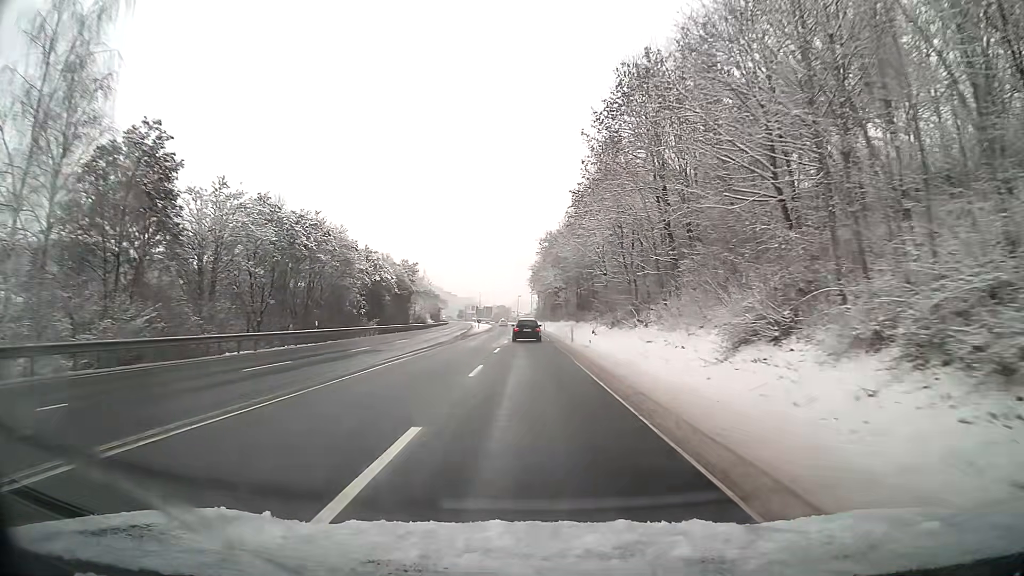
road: primary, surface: asphalt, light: Day
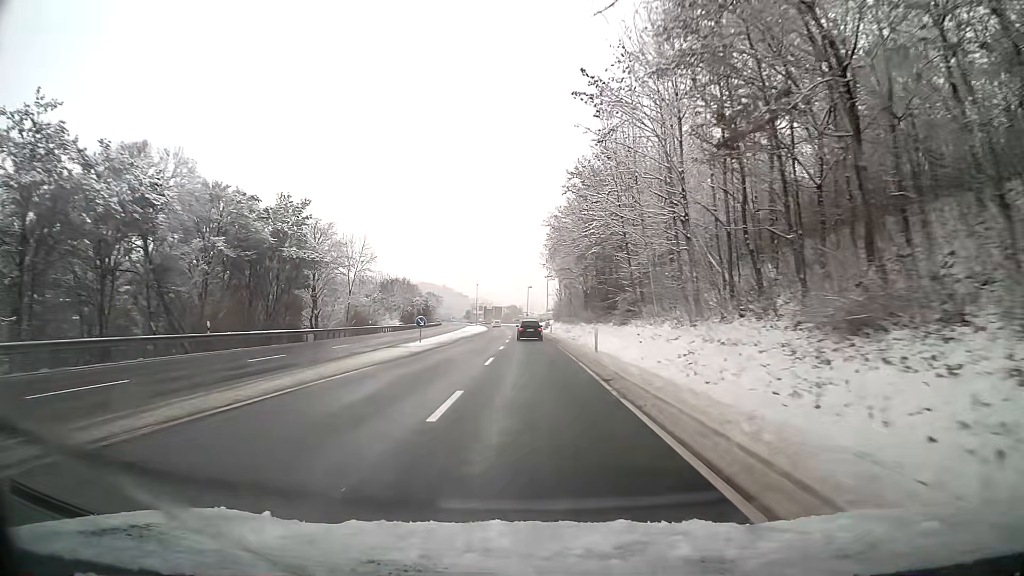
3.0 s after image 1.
(-0.5, +56.3) m; -1°
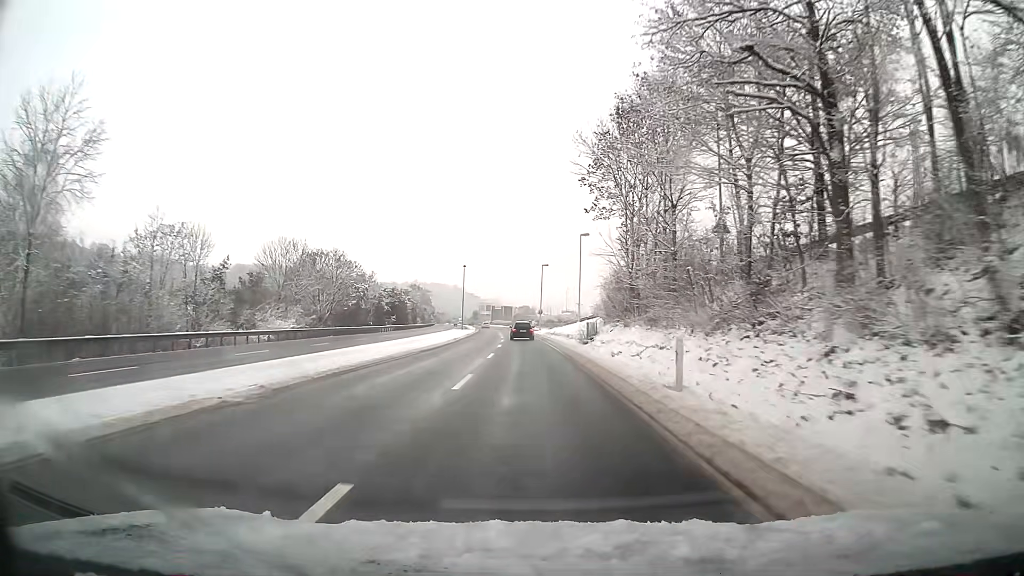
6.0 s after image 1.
(-0.7, +56.0) m; -1°
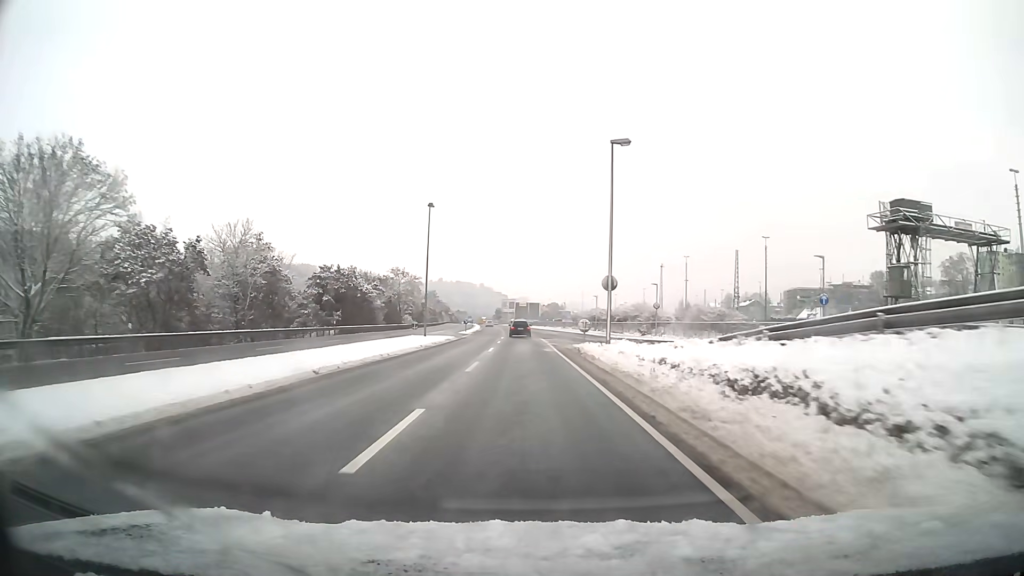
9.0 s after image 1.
(-1.1, +55.6) m; -3°
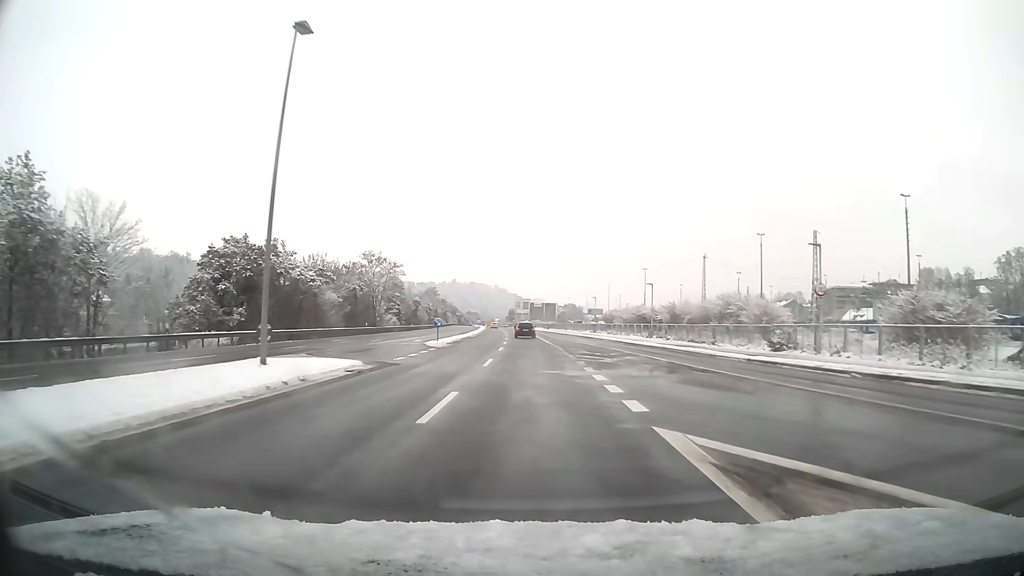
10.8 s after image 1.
(-0.4, +33.3) m; -1°
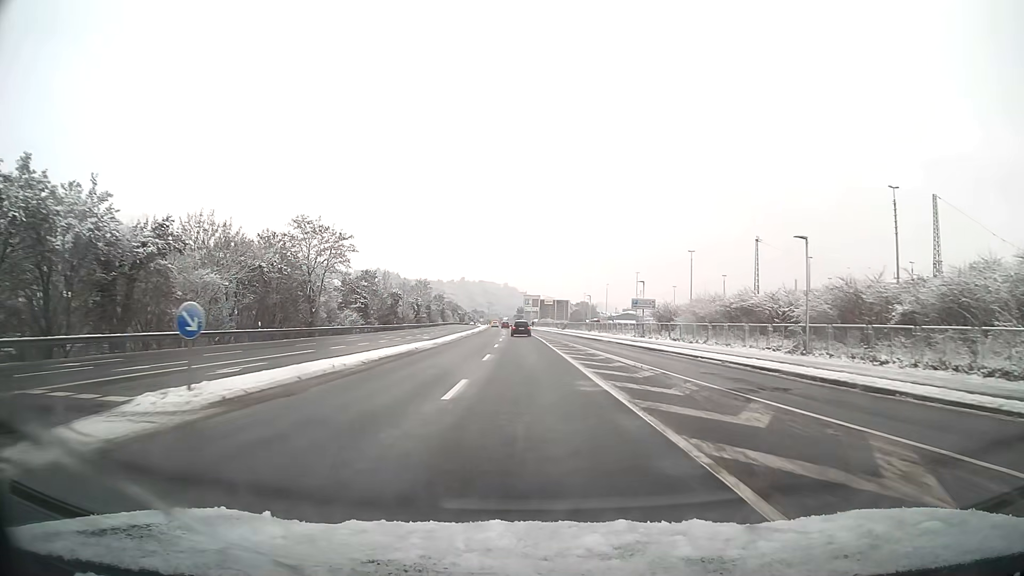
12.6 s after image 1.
(-0.3, +33.3) m; -1°
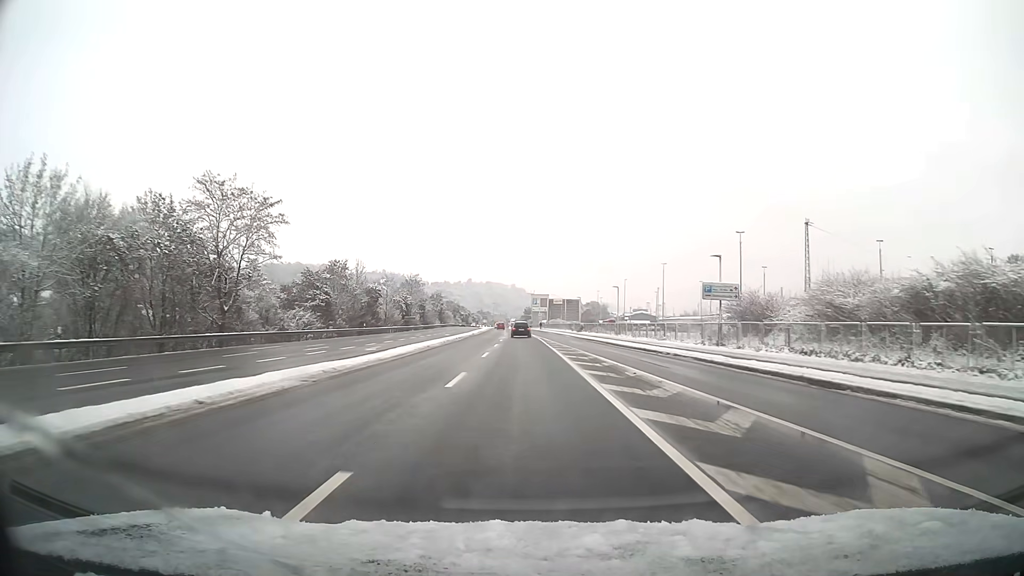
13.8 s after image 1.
(-0.1, +22.1) m; -1°
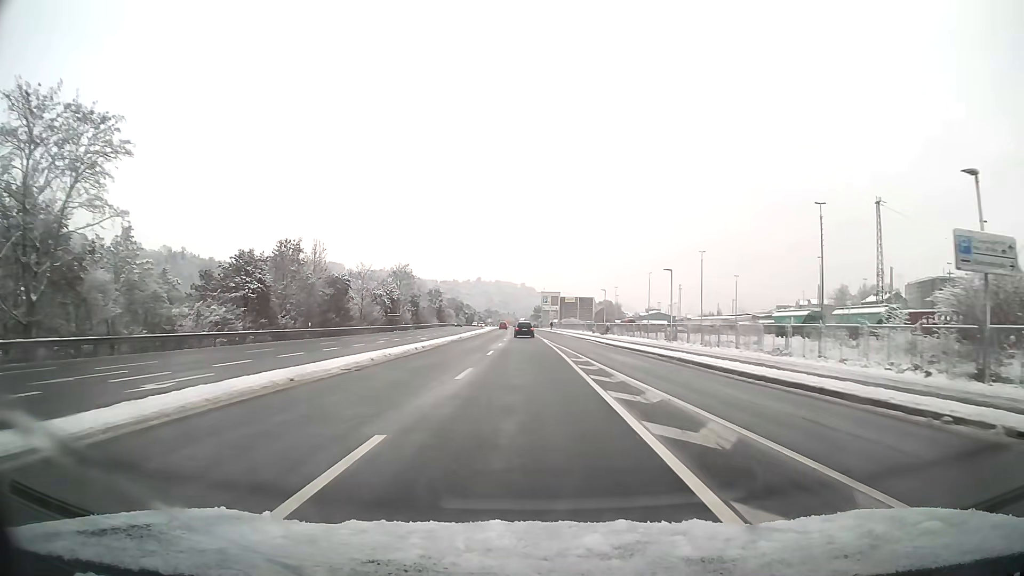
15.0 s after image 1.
(-0.2, +22.1) m; -1°
(0, +10) (0, +20) (0, +30) (0, +40) (-1, +50) (-1, +60) (-1, +70) (-1, +80) (-1, +90) (-2, +100) m
